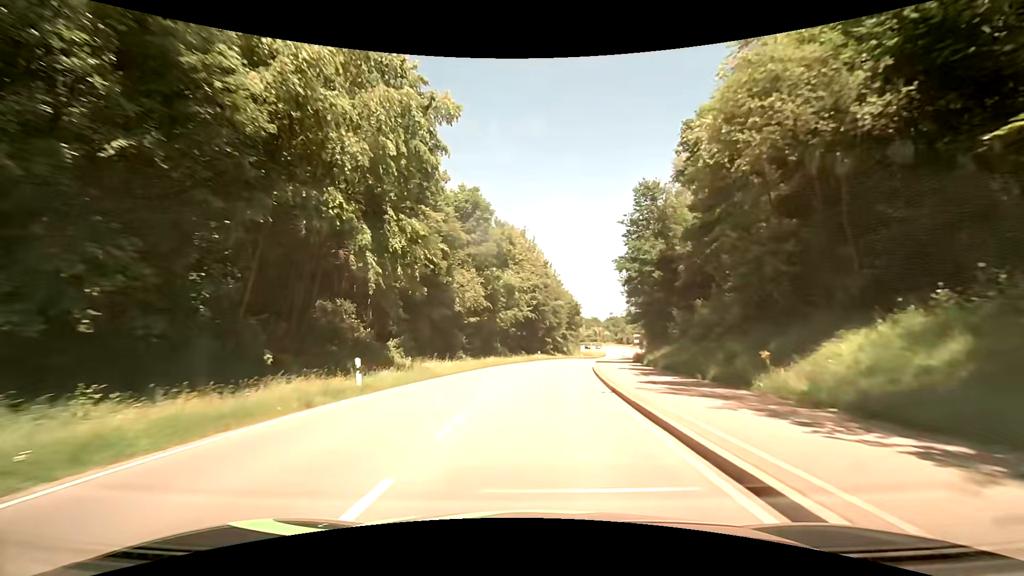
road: secondary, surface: asphalt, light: Day
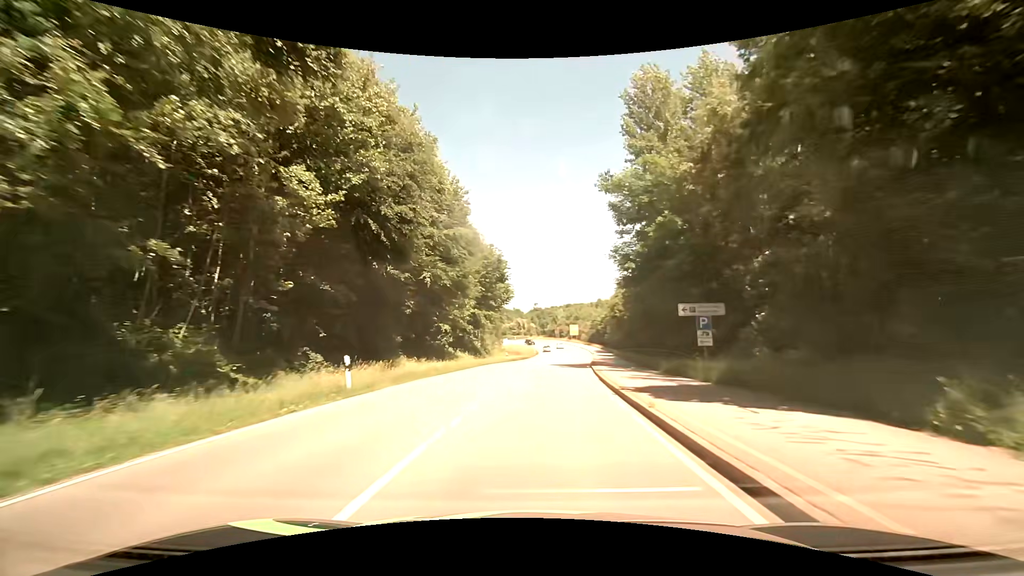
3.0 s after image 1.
(+3.8, +48.0) m; +9°
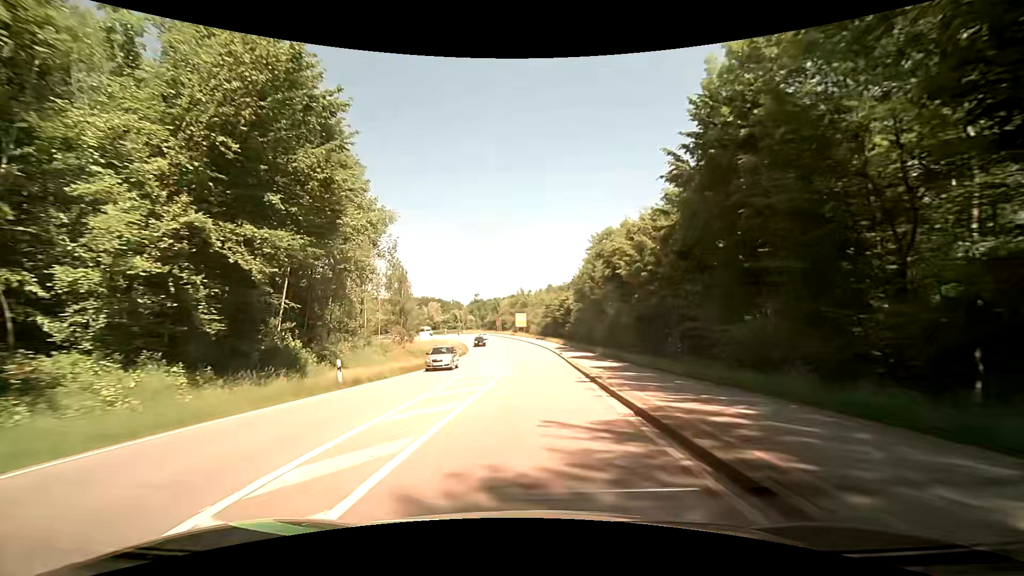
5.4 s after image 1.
(+2.5, +37.6) m; +6°
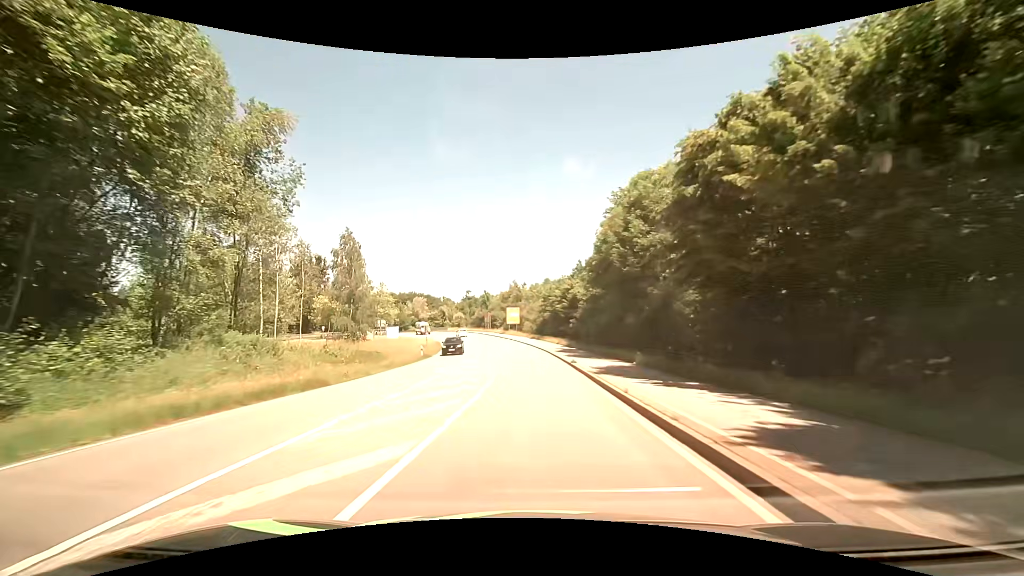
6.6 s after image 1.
(+0.3, +18.7) m; +2°
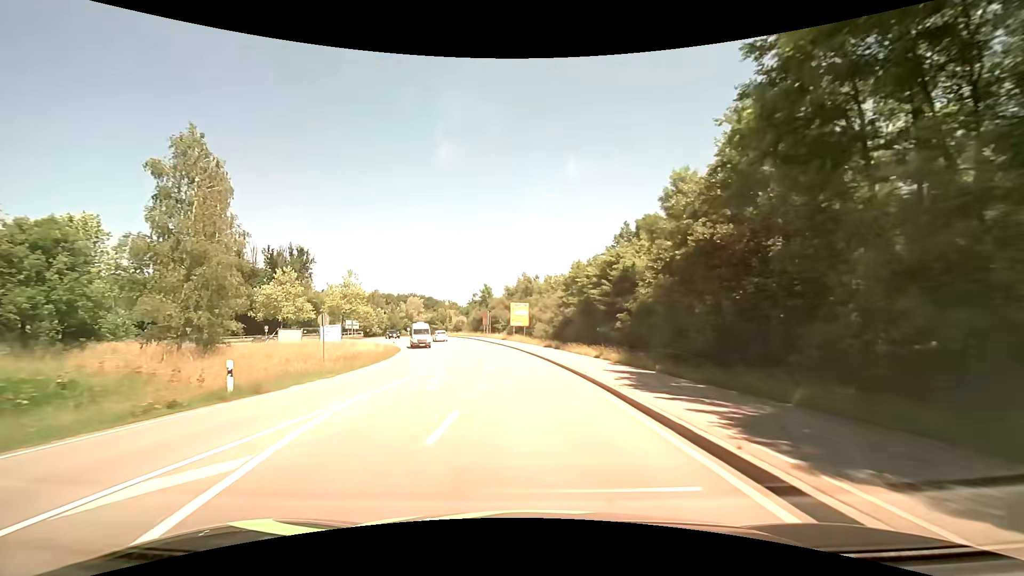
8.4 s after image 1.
(-0.5, +28.2) m; -2°
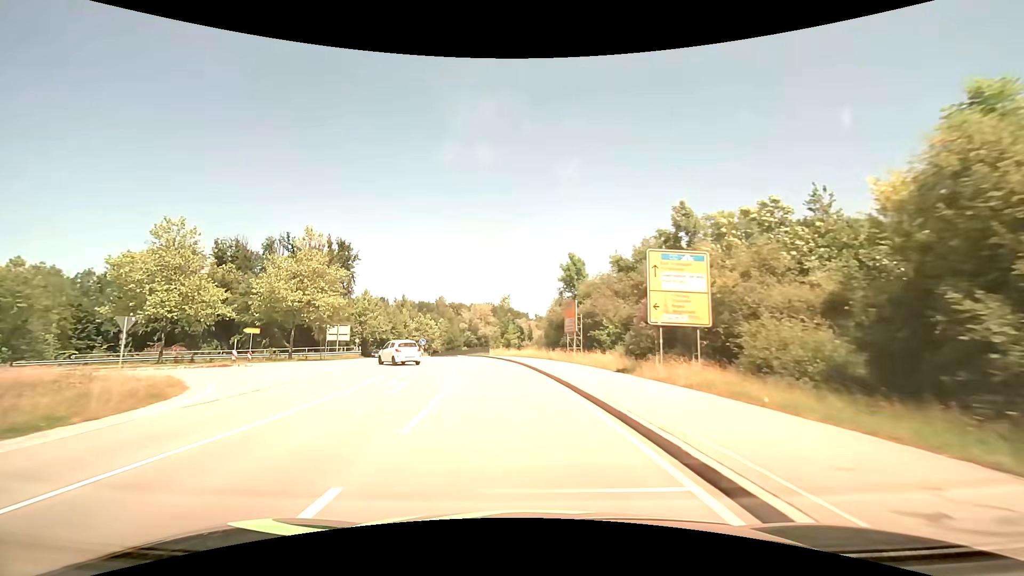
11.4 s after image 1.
(-3.4, +47.3) m; -10°
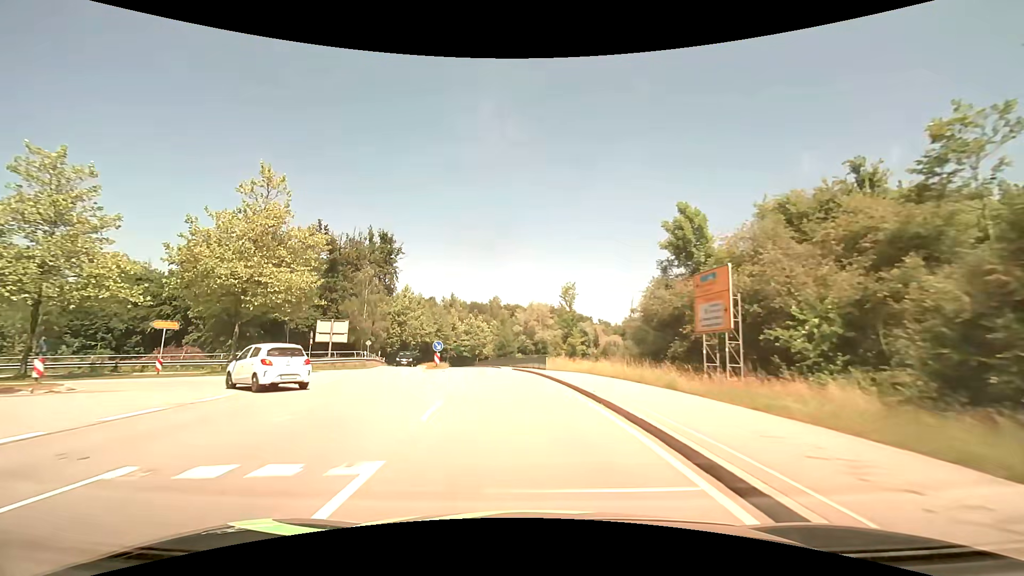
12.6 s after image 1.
(-1.2, +18.6) m; -7°
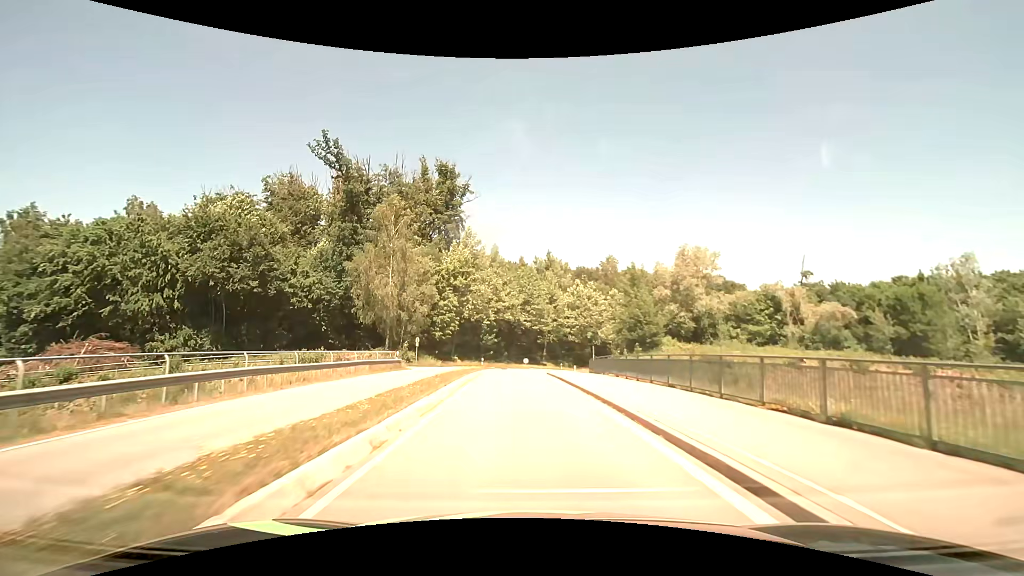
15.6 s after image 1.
(-4.7, +43.2) m; -12°
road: primary_link
(0, +10) (0, +20) (-1, +30) (-1, +40) (0, +50) (+2, +60) (+5, +69) (+11, +78) (+17, +85) (+25, +91) m
